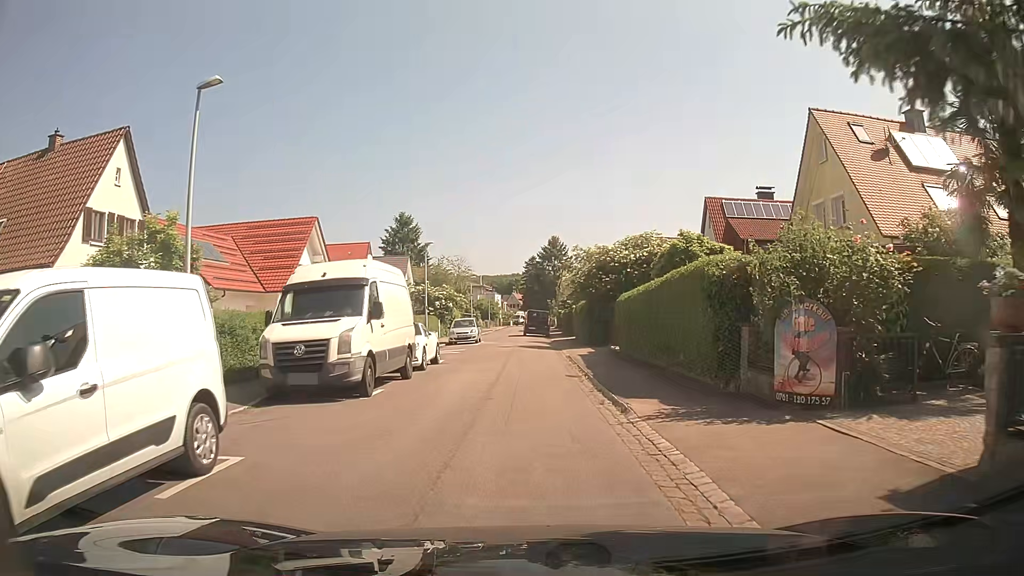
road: residential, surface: asphalt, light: Day
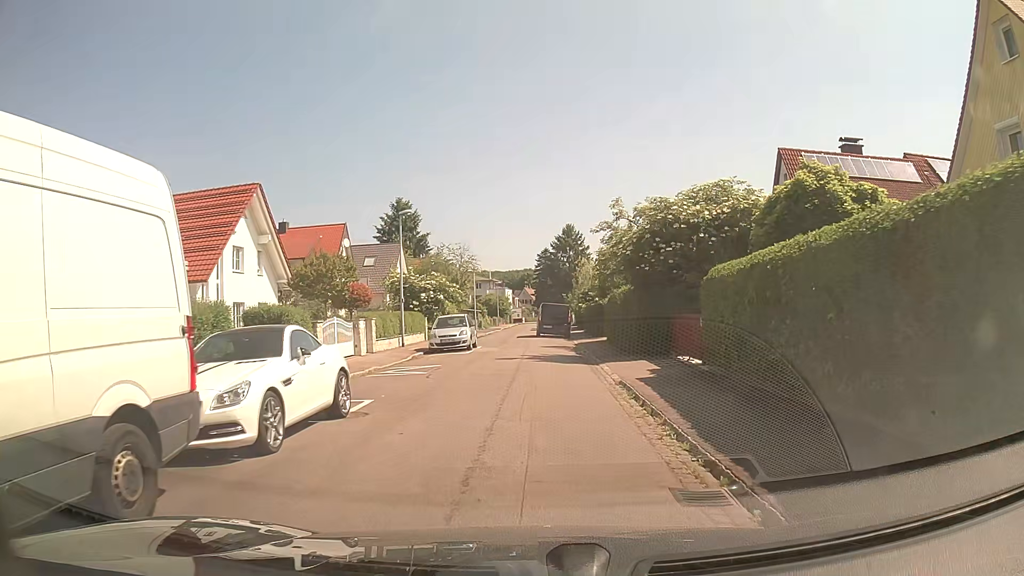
(-0.1, +11.7) m; -1°
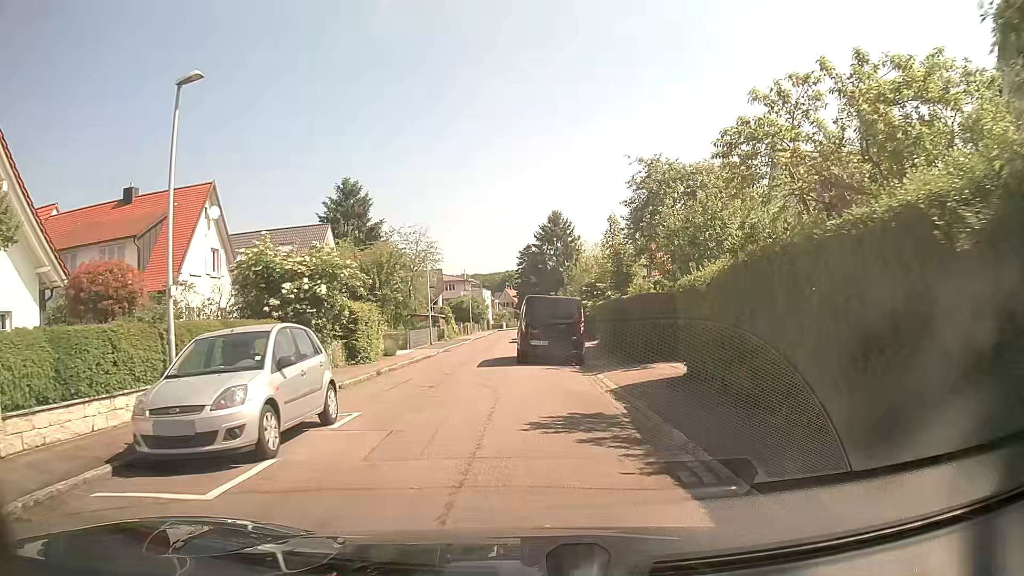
(+0.2, +19.5) m; +2°
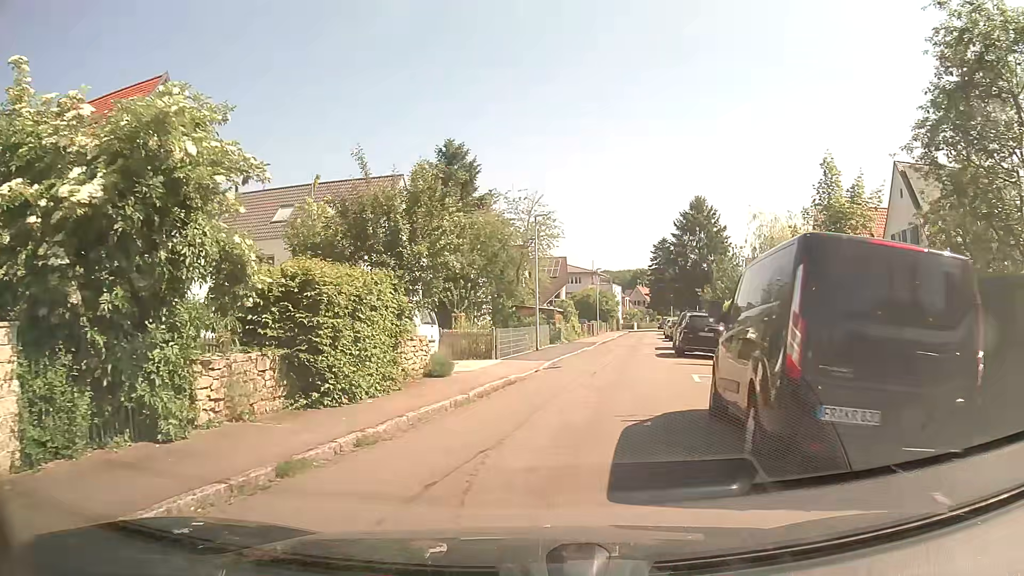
(-1.0, +14.2) m; -12°
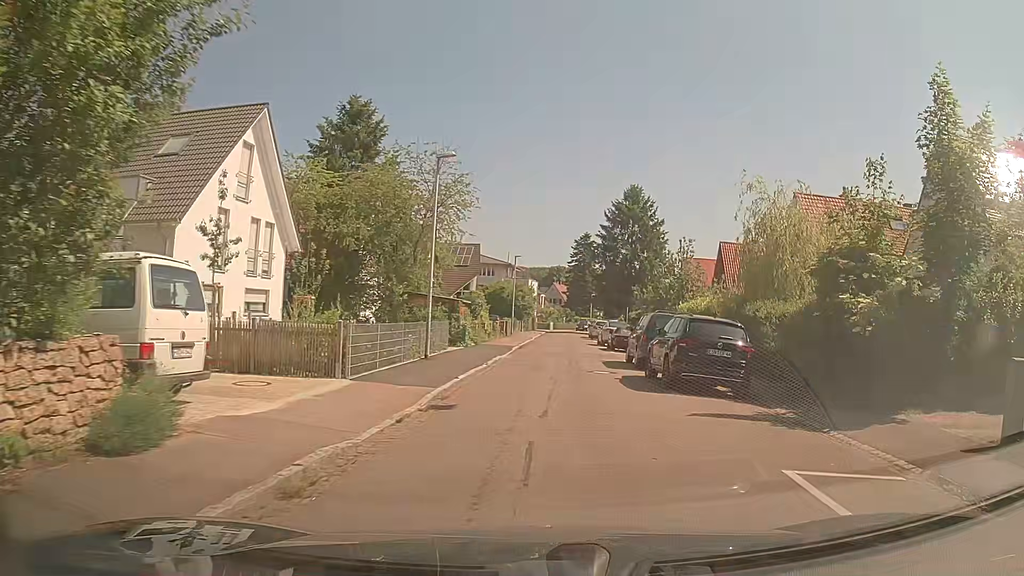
(+0.7, +10.3) m; +10°
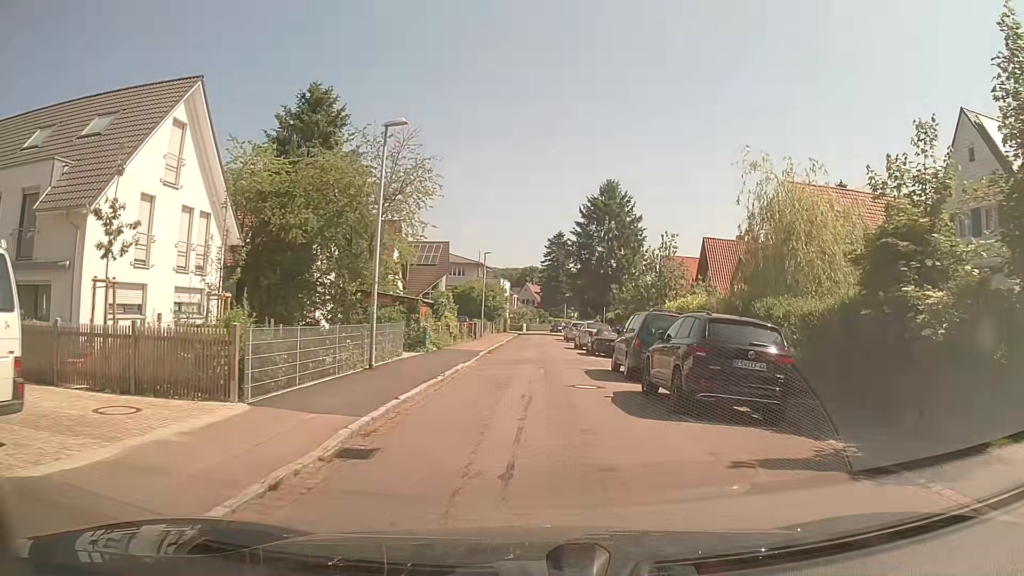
(+0.1, +3.6) m; +1°
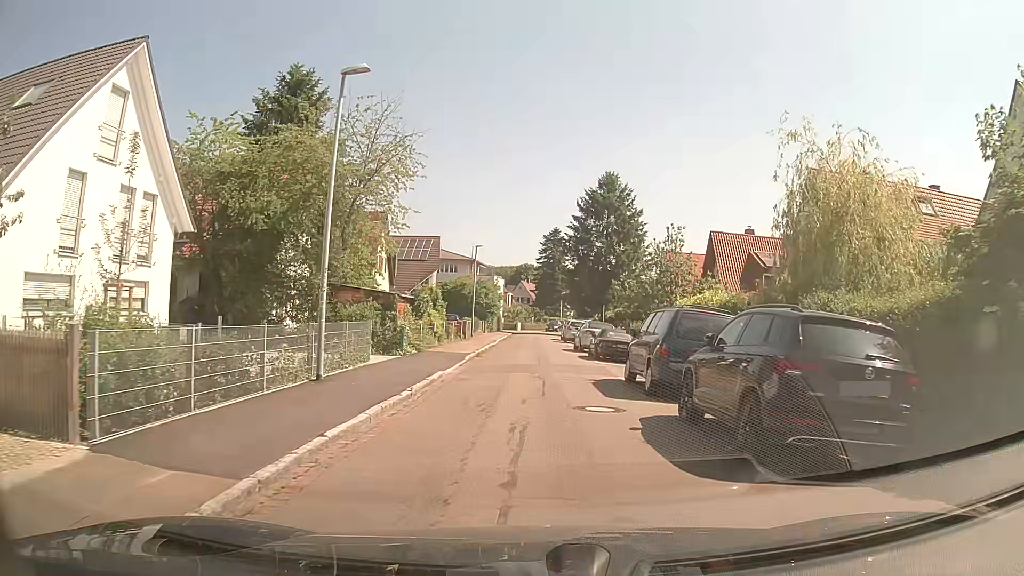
(+0.1, +3.8) m; +1°
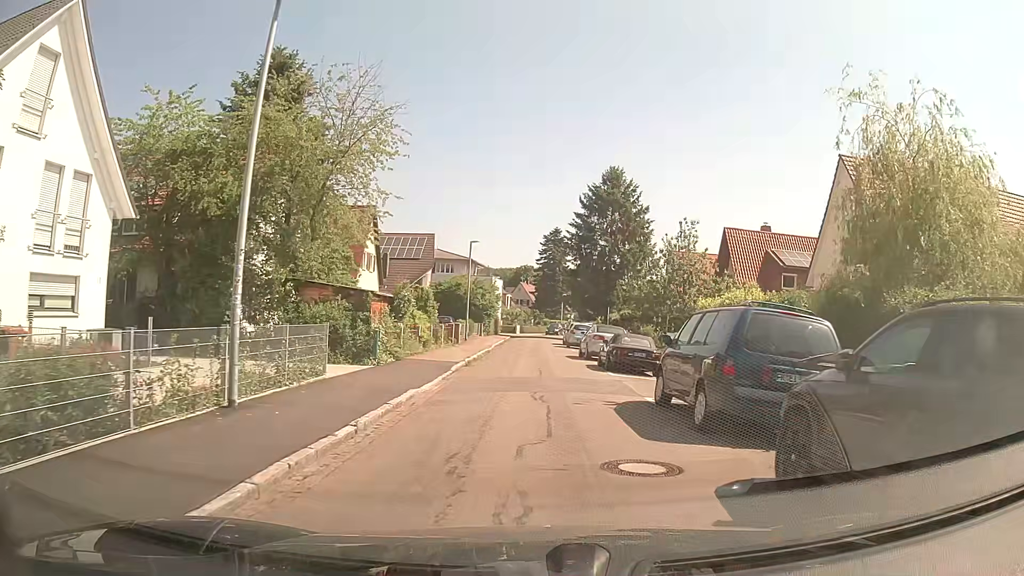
(0.0, +3.9) m; 0°
(0, +10) (0, +20) (0, +30) (+1, +40) (+1, +50) (+2, +60) (+4, +70) (+5, +80) (+7, +89) (+10, +99) m
